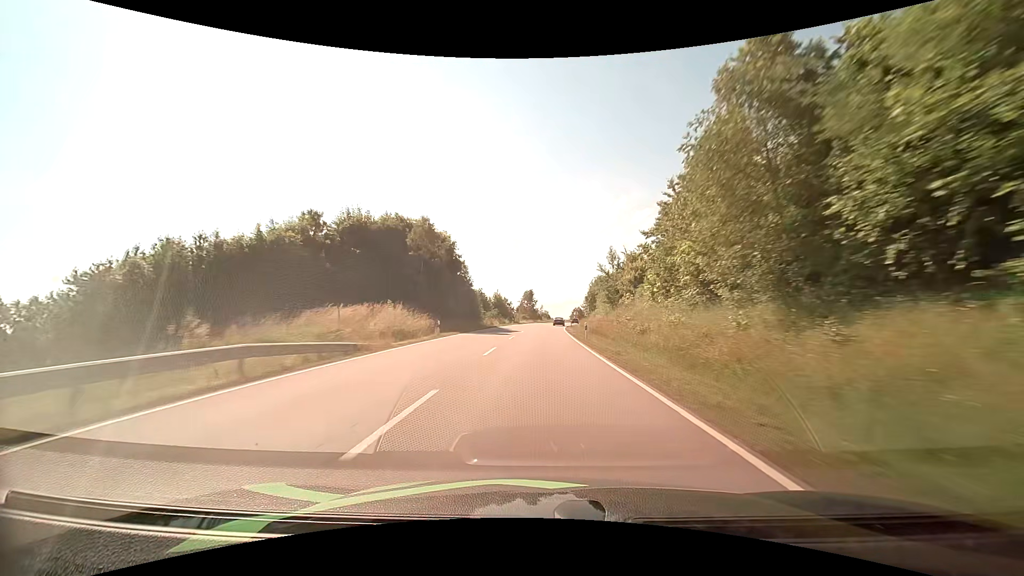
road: primary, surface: asphalt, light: Day
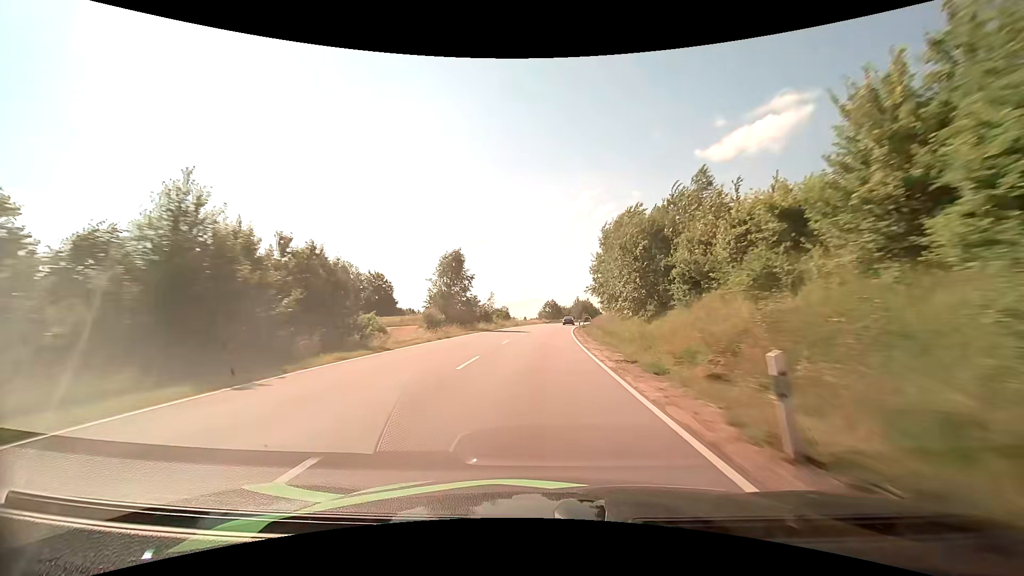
(+2.1, +76.0) m; +4°
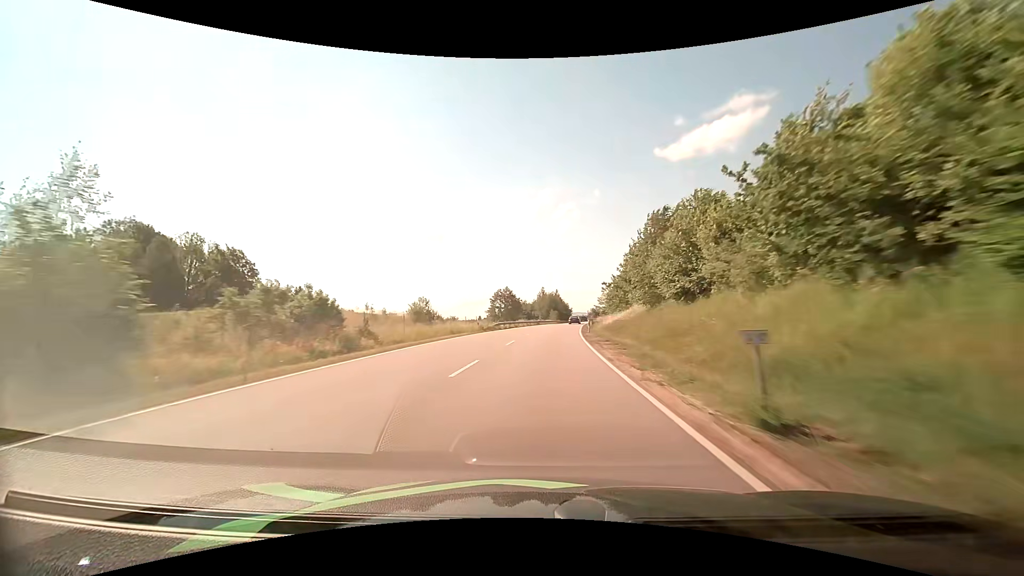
(+2.5, +61.8) m; +5°
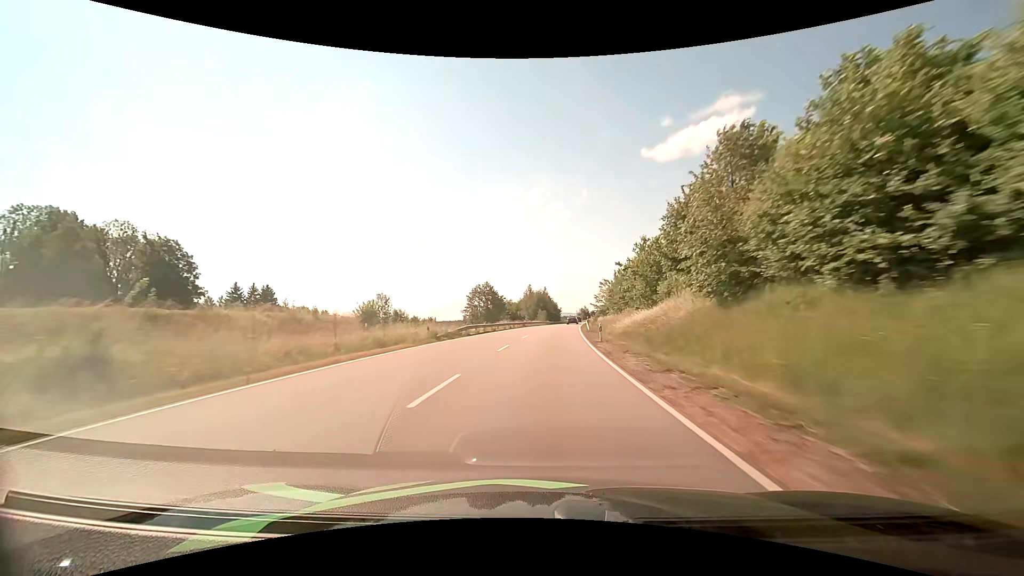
(+0.2, +15.6) m; +1°
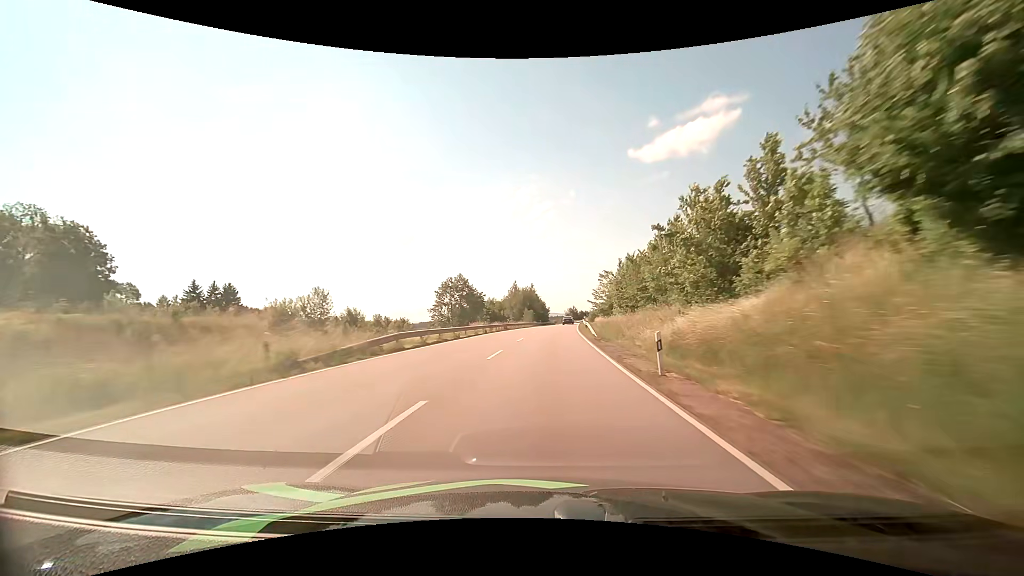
(+0.2, +15.7) m; +2°
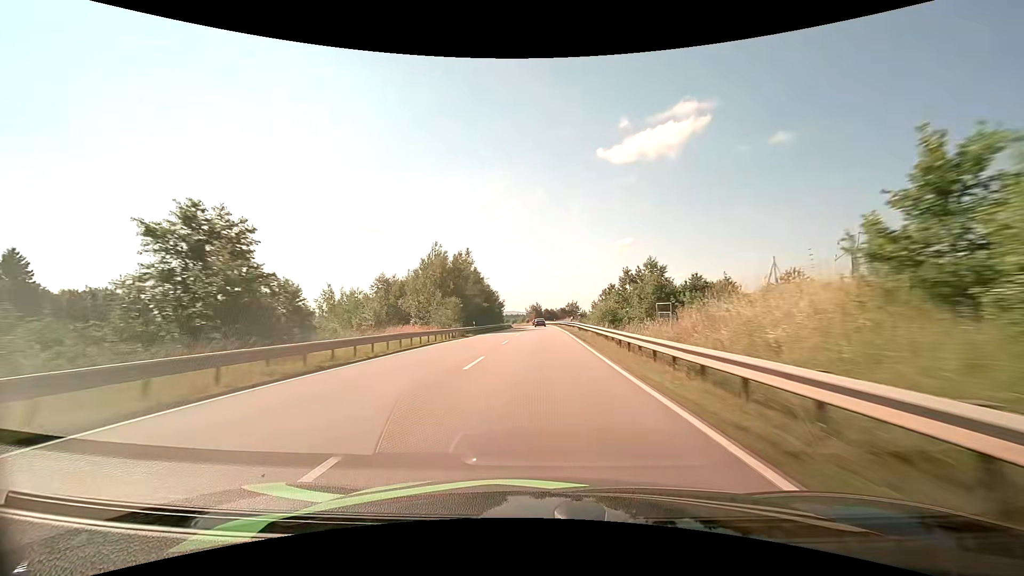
(+2.7, +63.1) m; +4°
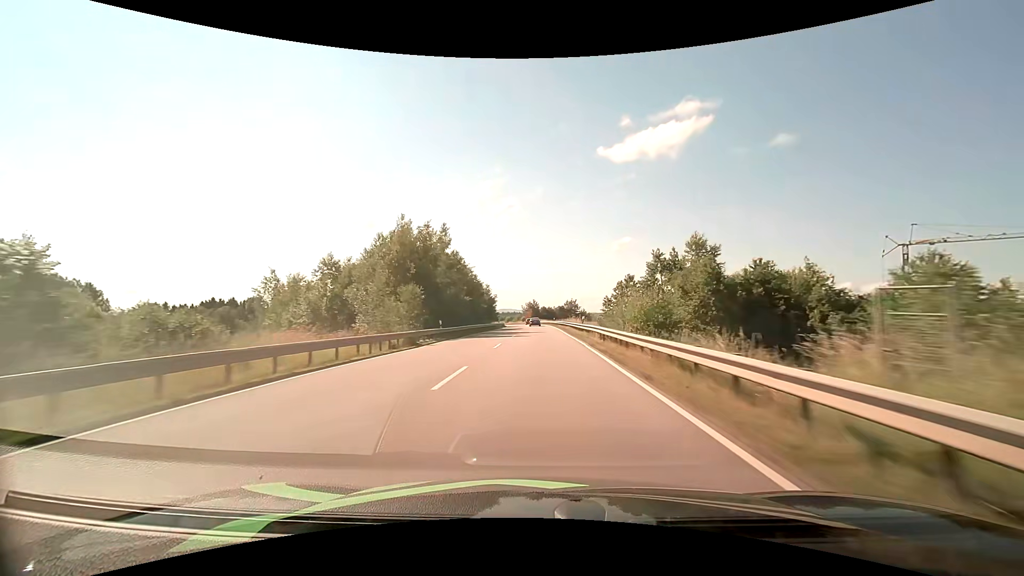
(+0.1, +15.7) m; 0°
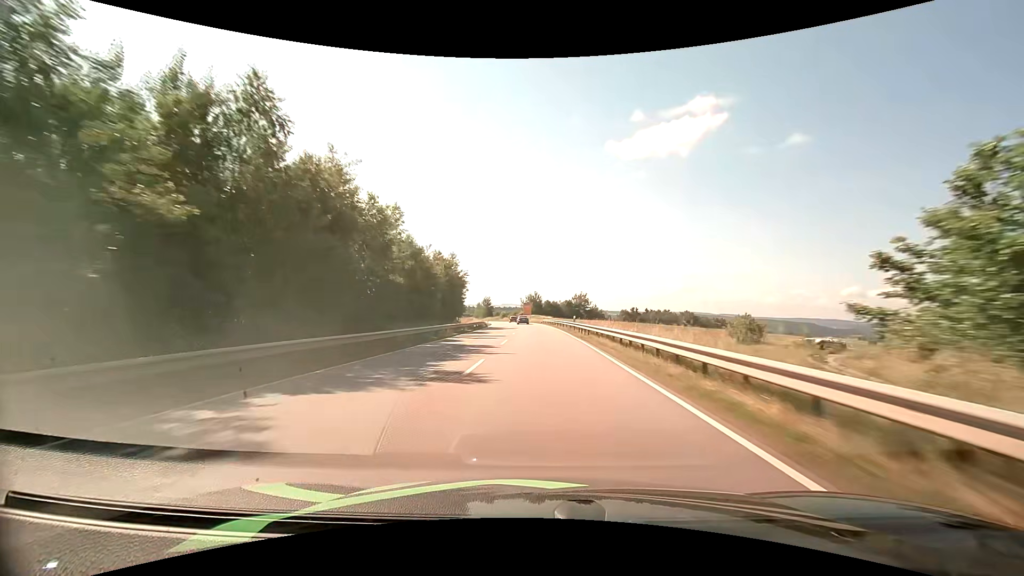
(+0.1, +45.8) m; 0°
(0, +10) (0, +20) (0, +30) (0, +40) (0, +50) (-1, +60) (-1, +70) (-2, +80) (-3, +90) (-3, +100) m
